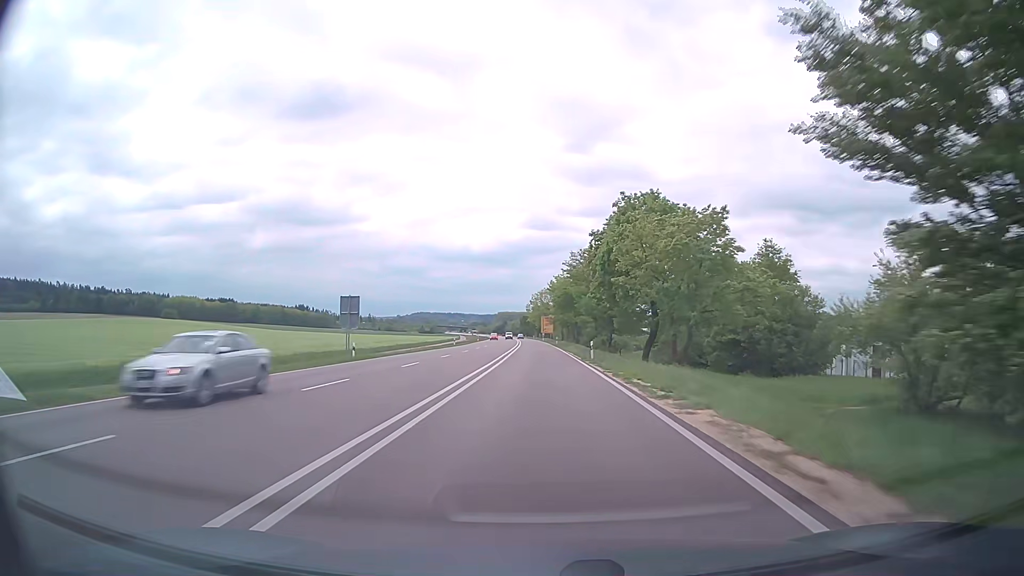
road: trunk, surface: asphalt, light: Day
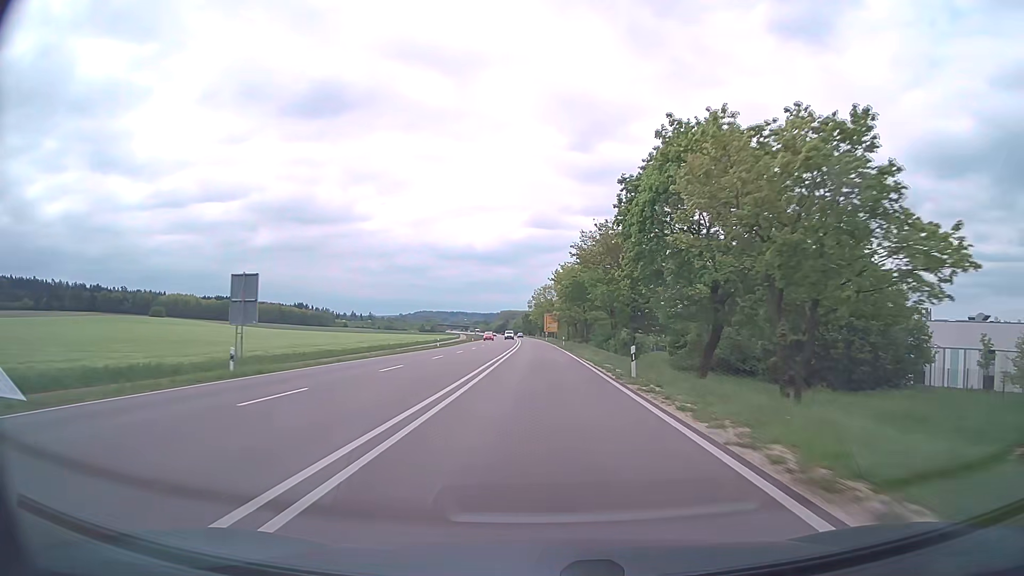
(-0.1, +15.8) m; 0°
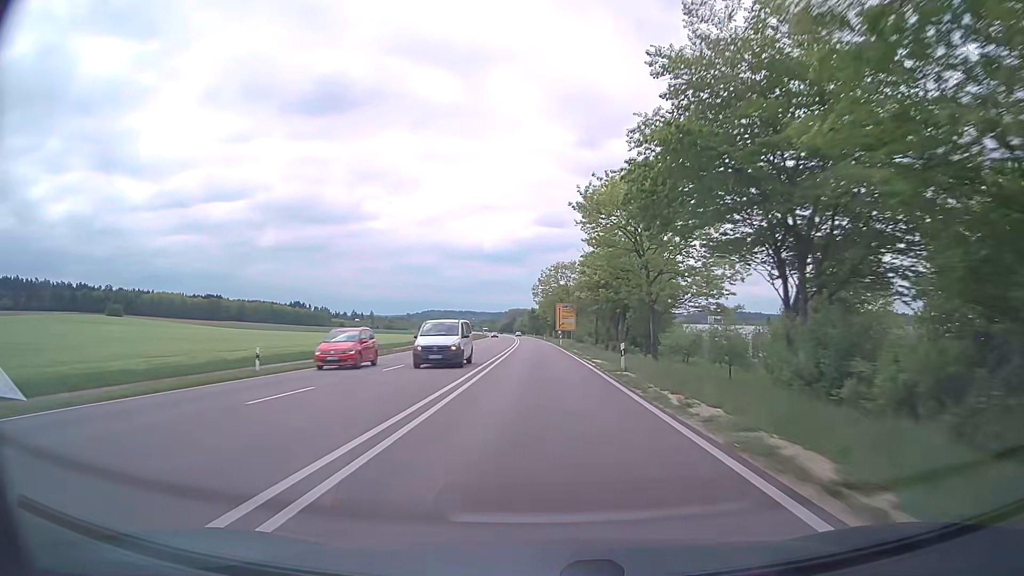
(-0.3, +47.4) m; -1°
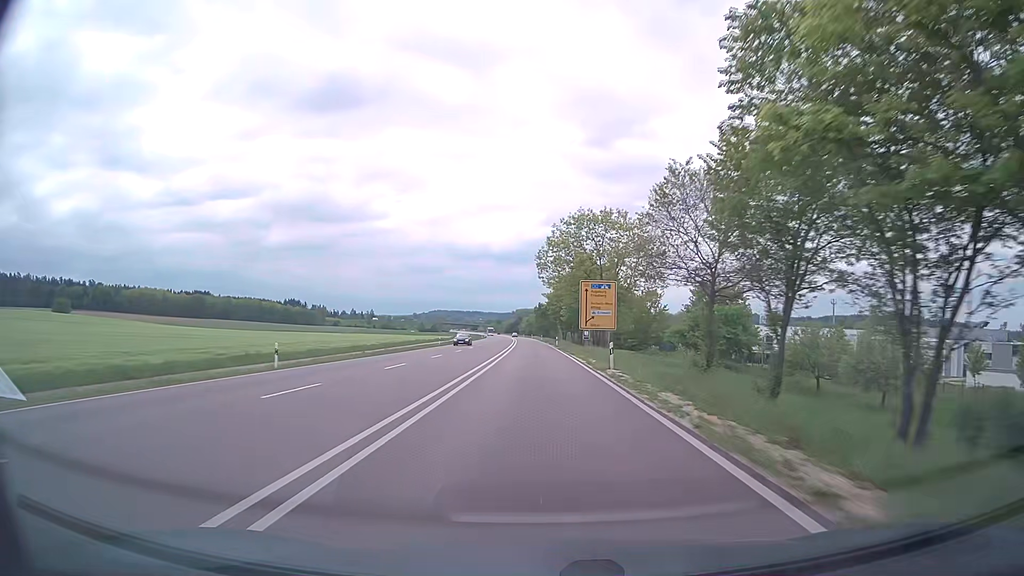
(-0.3, +47.4) m; -1°
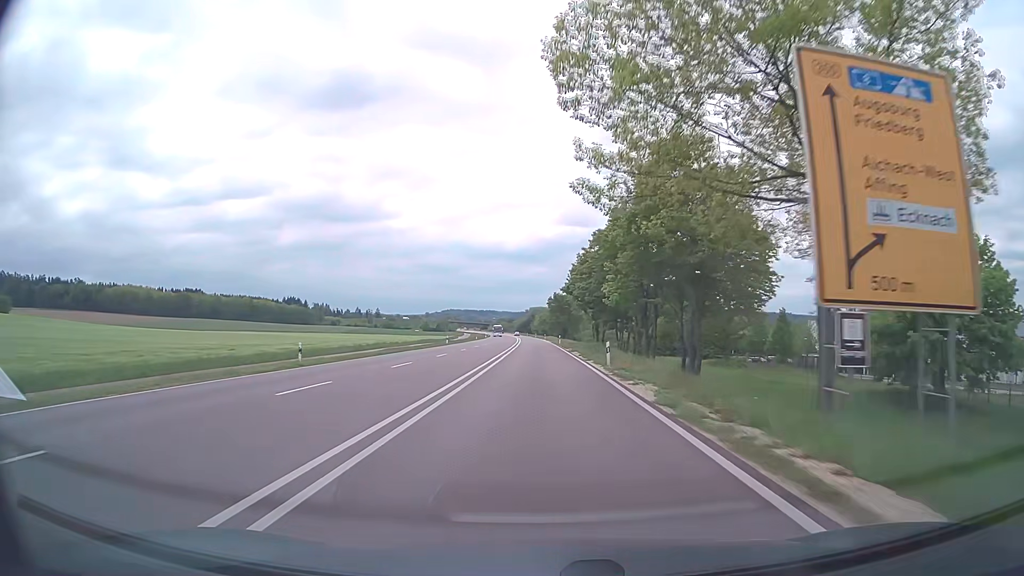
(-0.4, +47.4) m; -1°
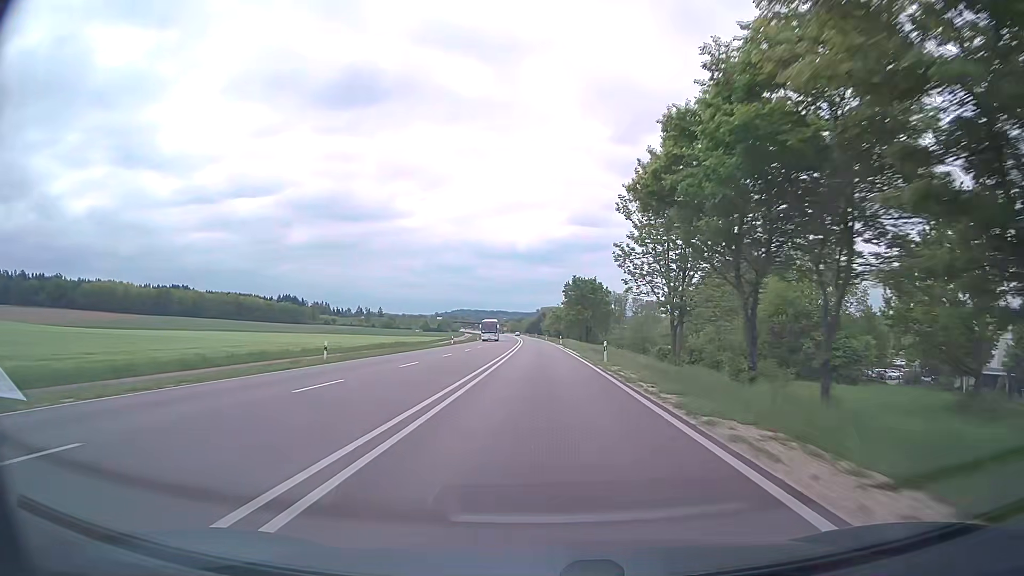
(-0.4, +47.4) m; -1°
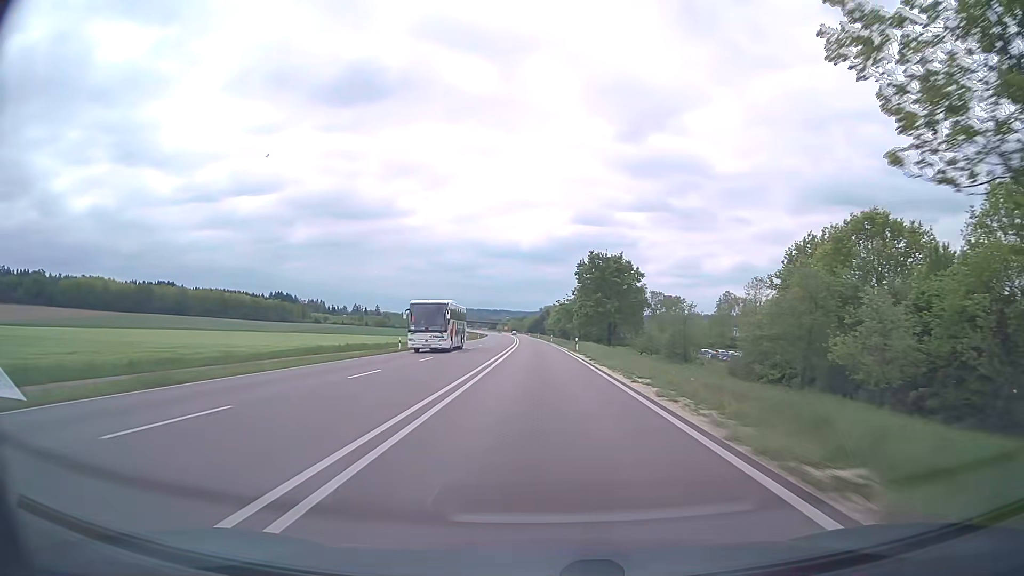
(-0.1, +31.6) m; 0°
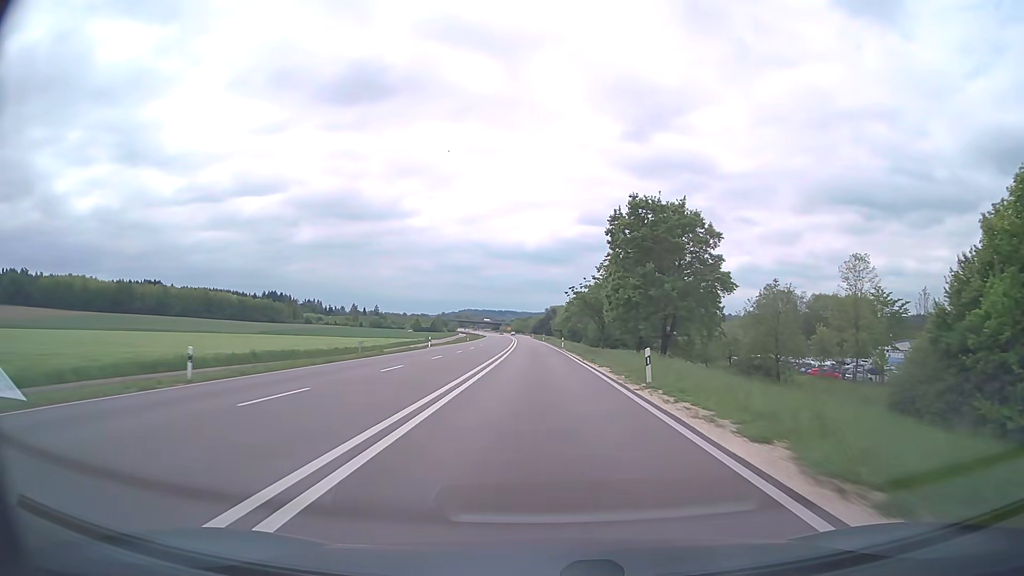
(-0.2, +31.6) m; -1°
